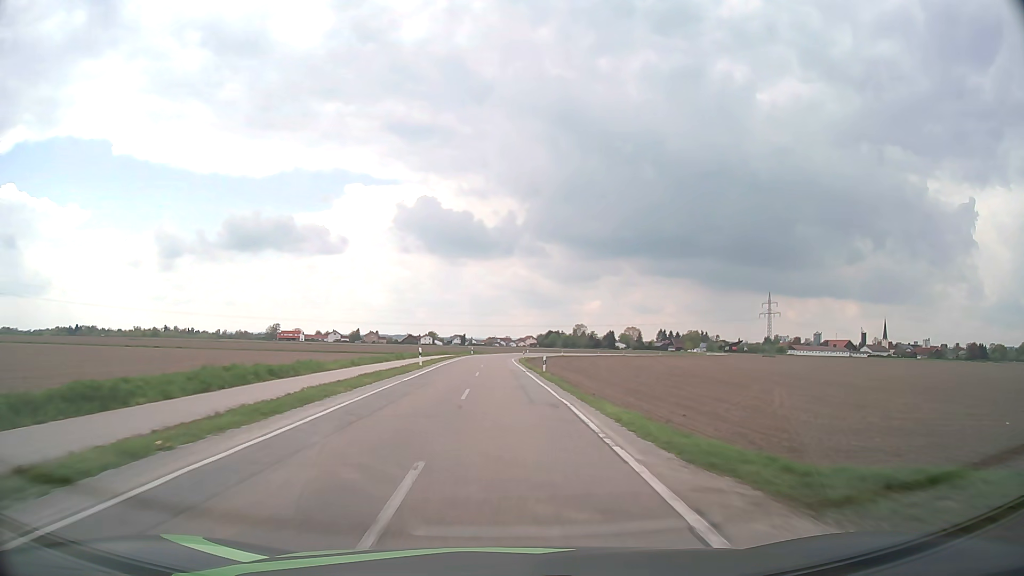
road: tertiary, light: Day
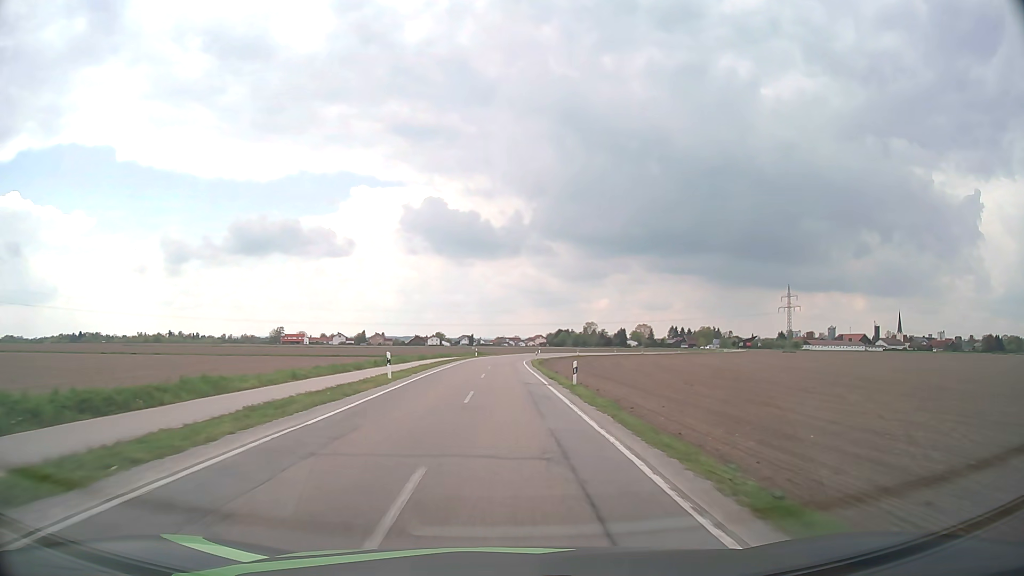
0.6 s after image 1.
(-0.1, +12.3) m; -1°
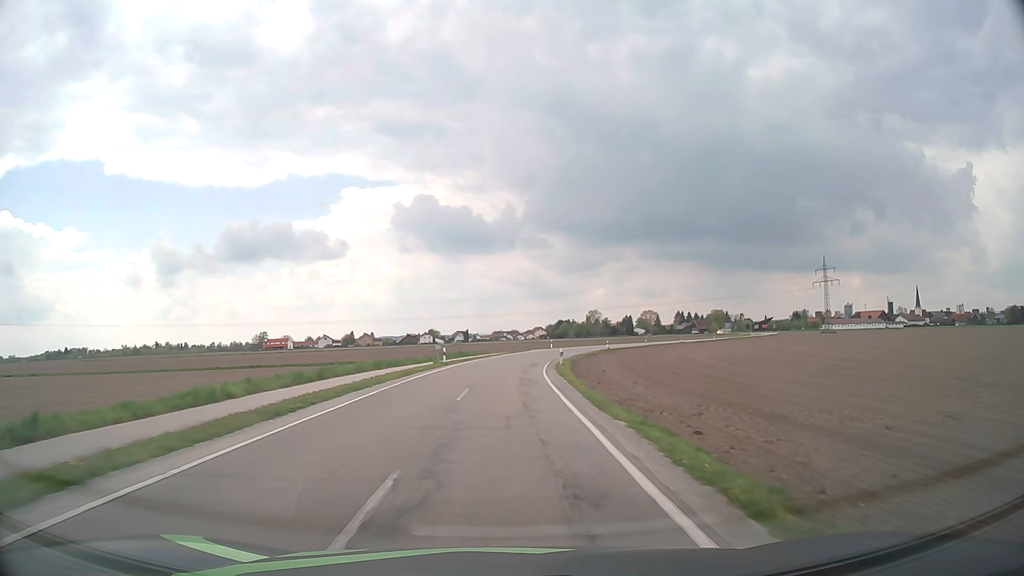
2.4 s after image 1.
(0.0, +36.2) m; 0°
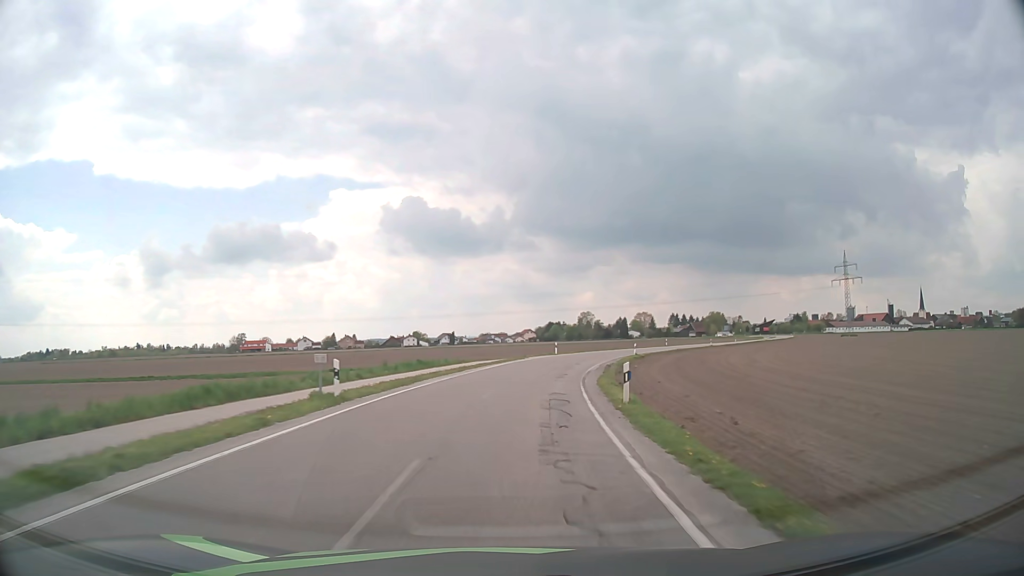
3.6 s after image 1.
(0.0, +23.1) m; 0°
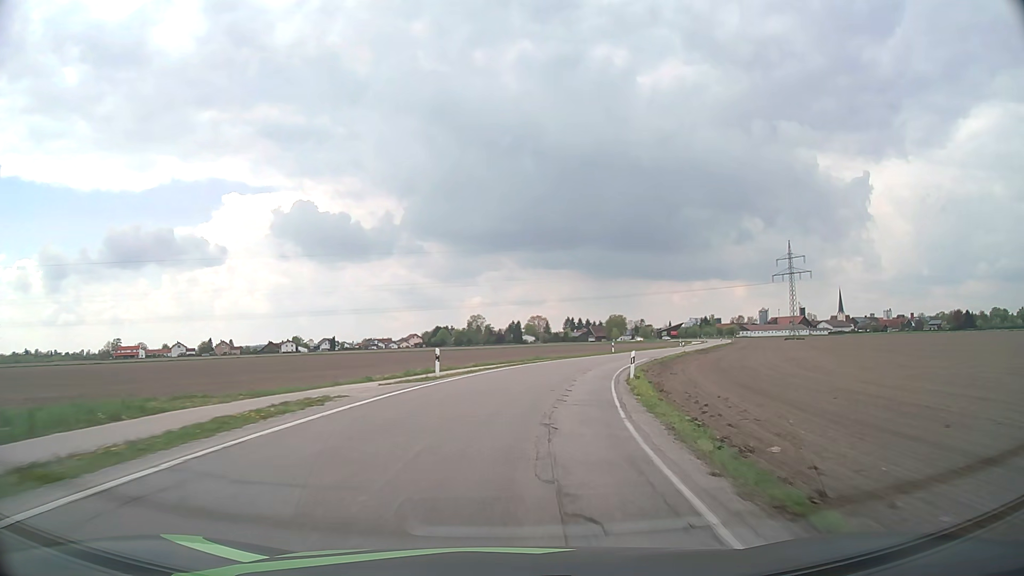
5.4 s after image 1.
(+2.6, +34.0) m; +9°
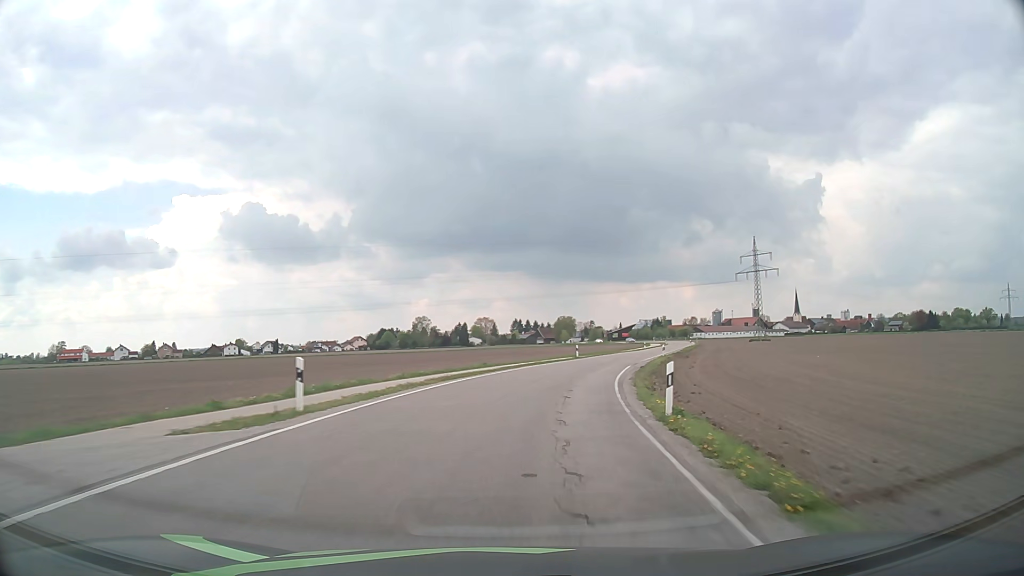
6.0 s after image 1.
(+0.4, +11.2) m; +4°
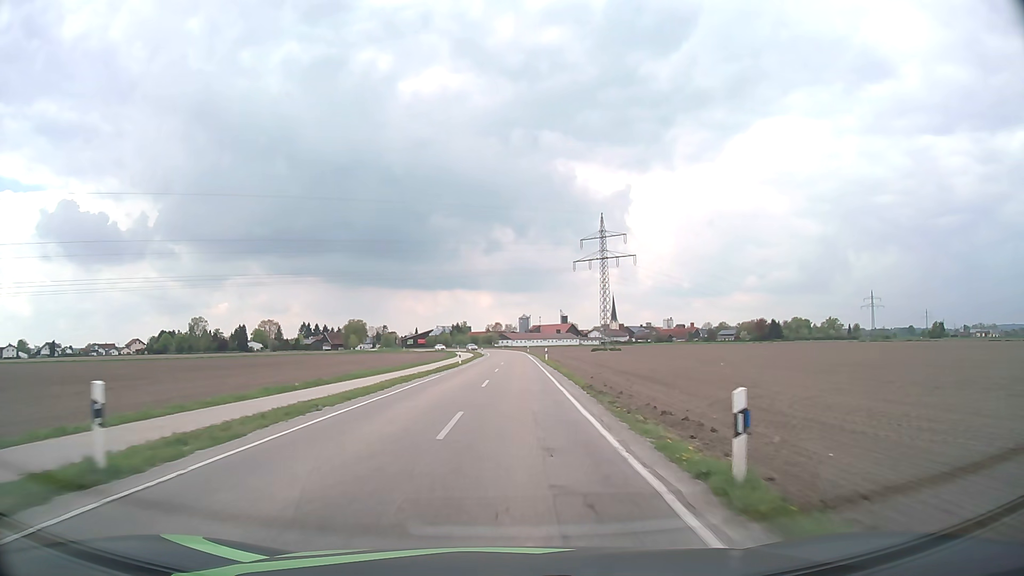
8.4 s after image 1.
(+7.5, +43.8) m; +18°
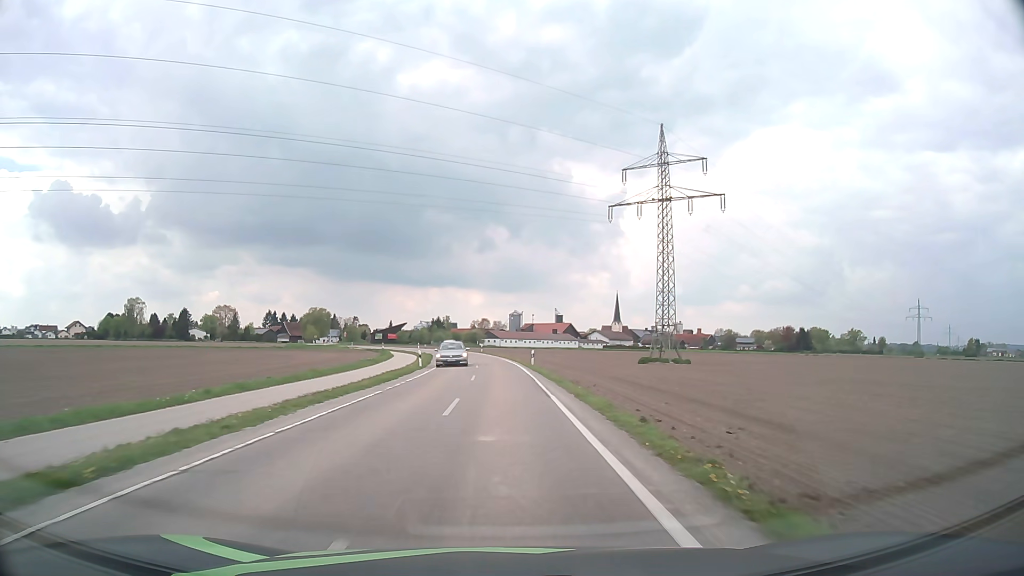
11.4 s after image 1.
(+1.2, +57.2) m; +1°
(0, +10) (0, +20) (0, +30) (0, +40) (-1, +50) (-2, +60) (-3, +70) (-5, +80) (-7, +89) (-10, +99) m
